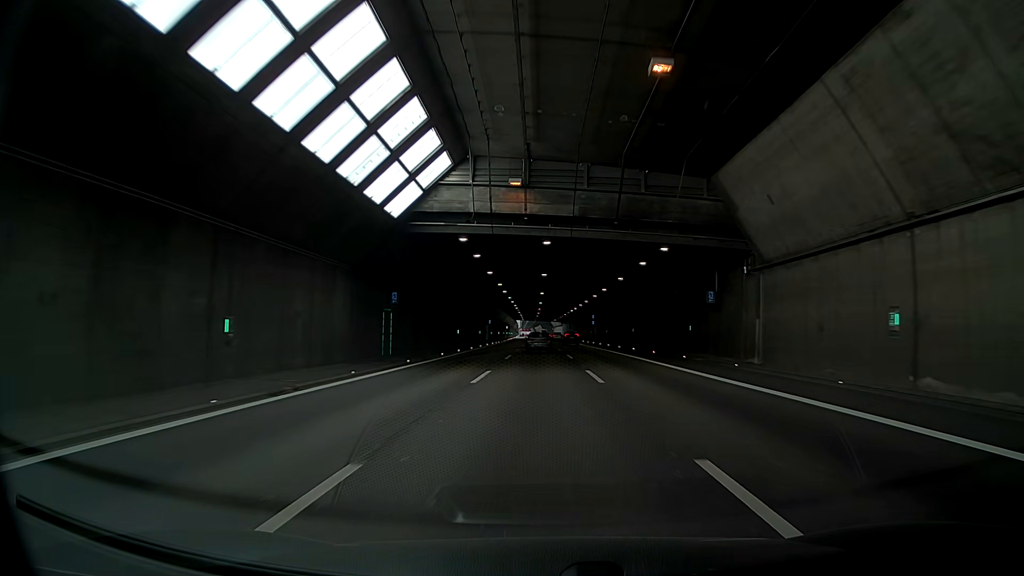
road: motorway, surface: asphalt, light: Day
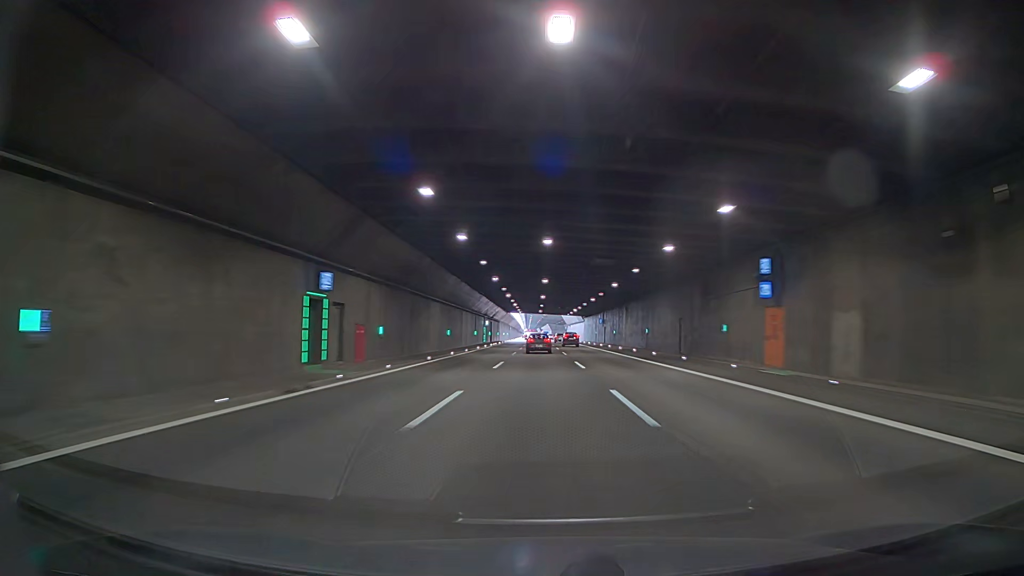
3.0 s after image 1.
(+1.0, +79.5) m; +2°
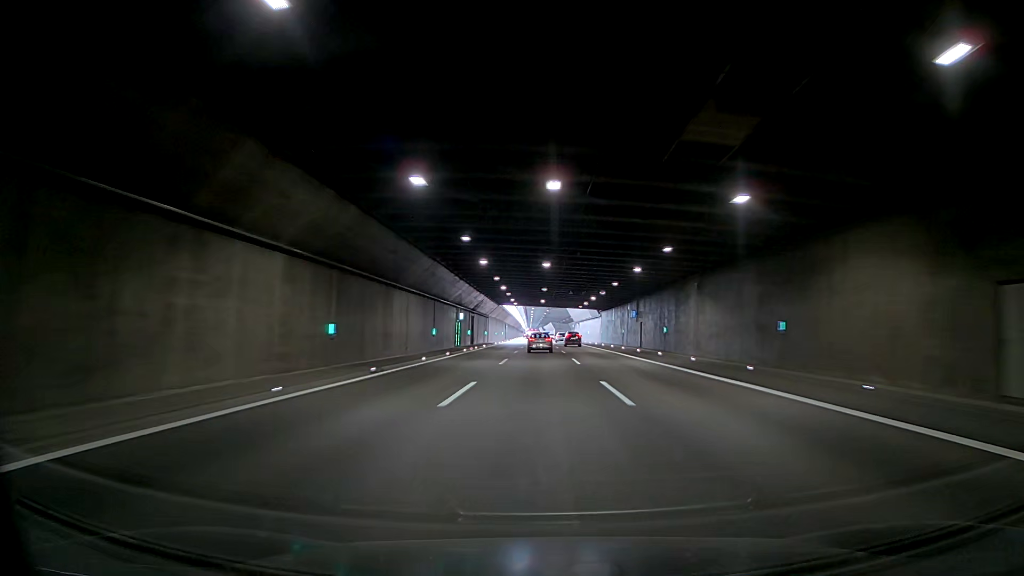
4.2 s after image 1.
(-0.7, +31.9) m; -2°
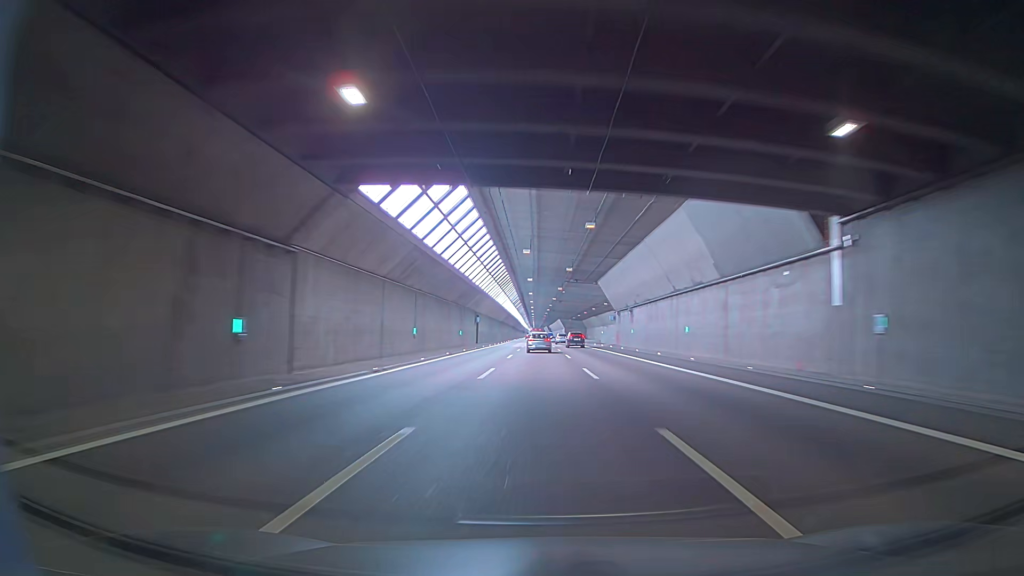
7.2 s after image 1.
(0.0, +79.8) m; 0°
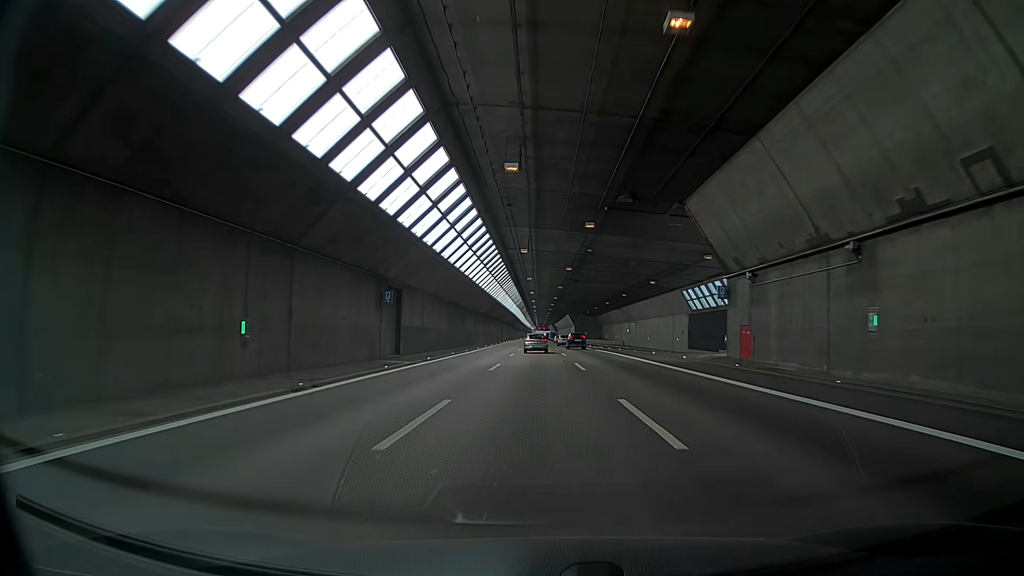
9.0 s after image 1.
(-0.8, +47.9) m; -2°
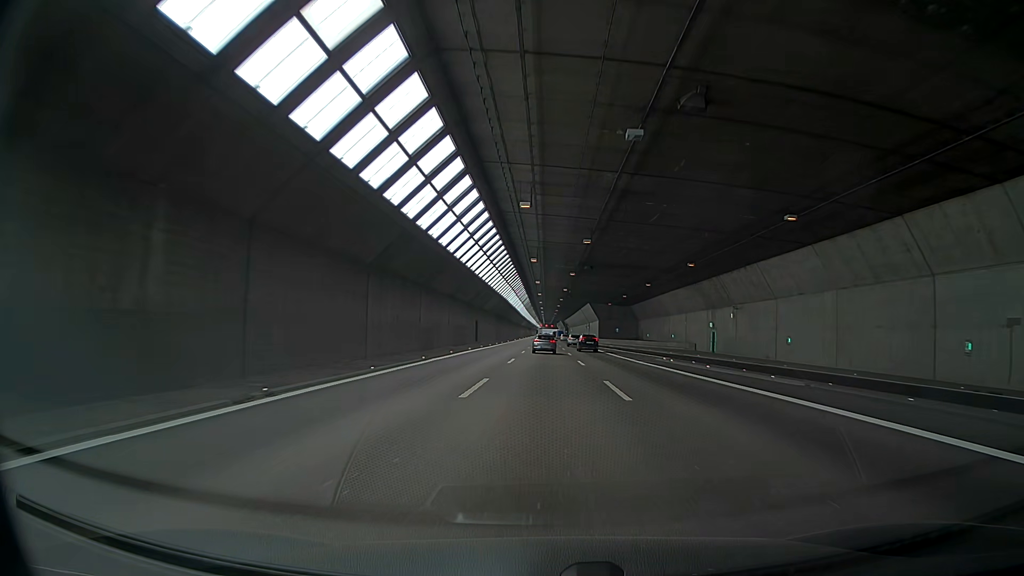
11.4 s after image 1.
(-1.8, +63.8) m; 0°
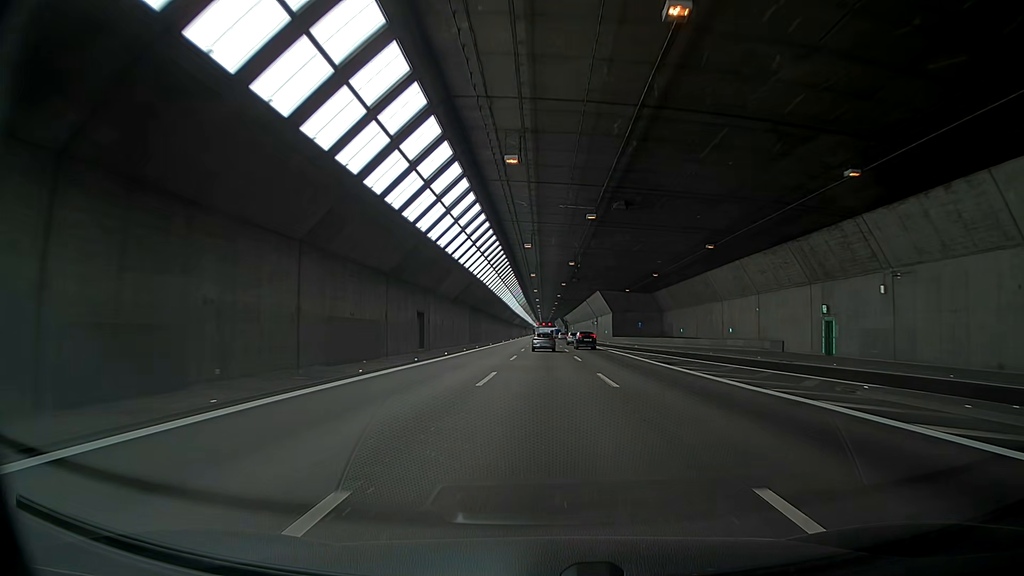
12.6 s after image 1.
(+0.4, +32.0) m; +2°
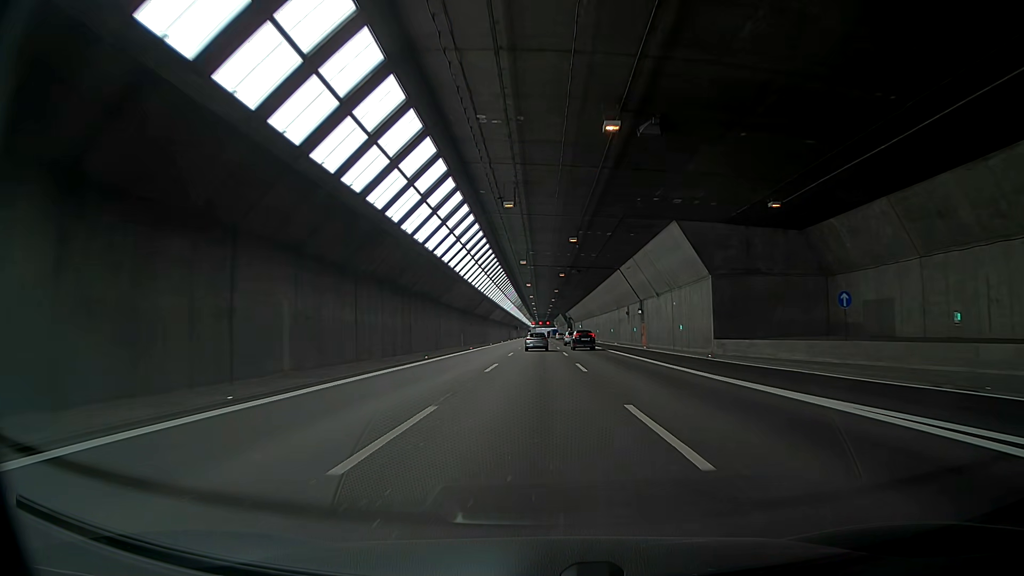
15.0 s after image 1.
(0.0, +64.0) m; 0°
(0, +10) (0, +20) (0, +30) (0, +40) (0, +50) (0, +60) (-1, +70) (-1, +80) (-1, +90) (-1, +100) m
